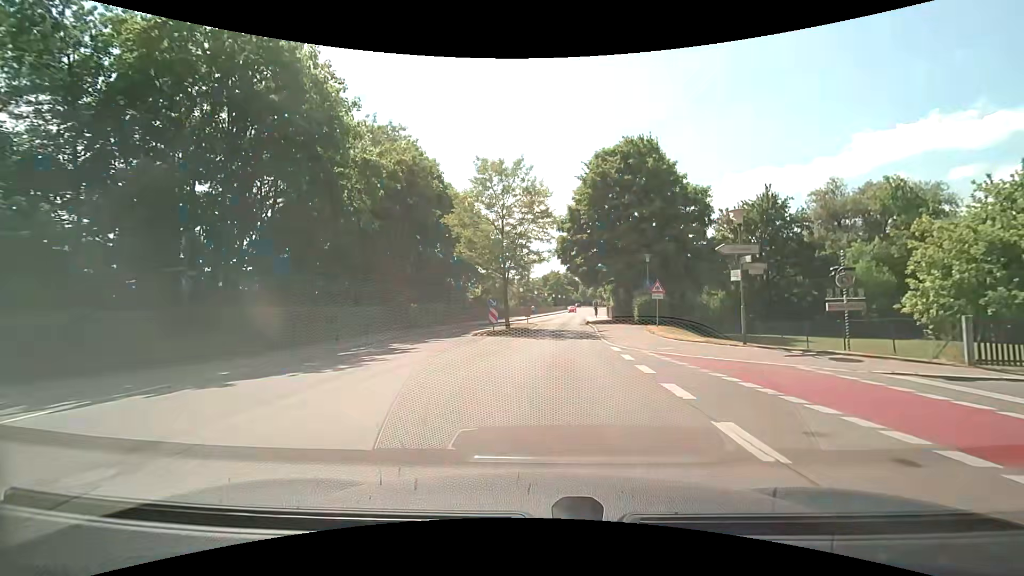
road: tertiary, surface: asphalt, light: Day
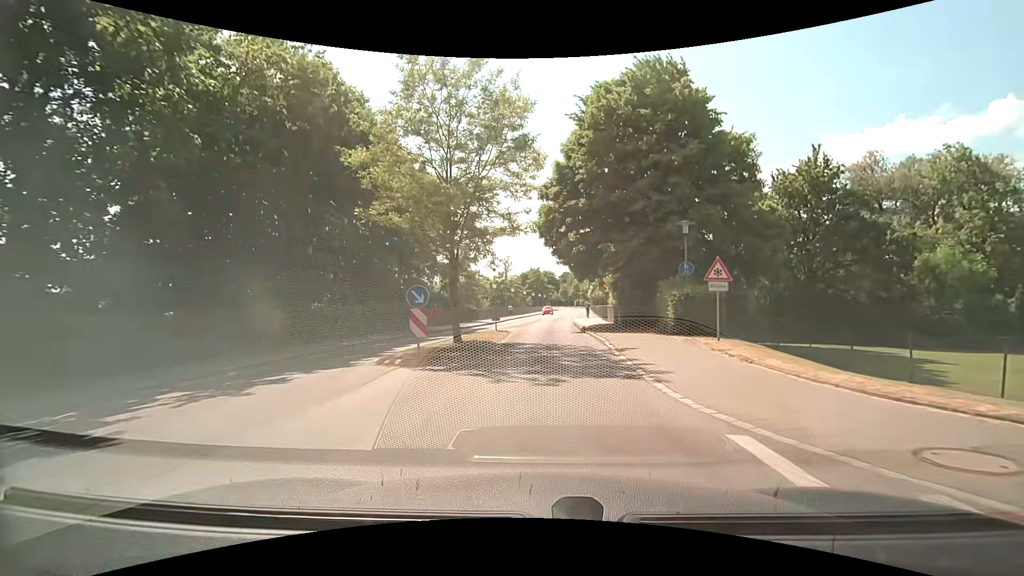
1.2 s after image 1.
(+0.1, +12.7) m; +1°
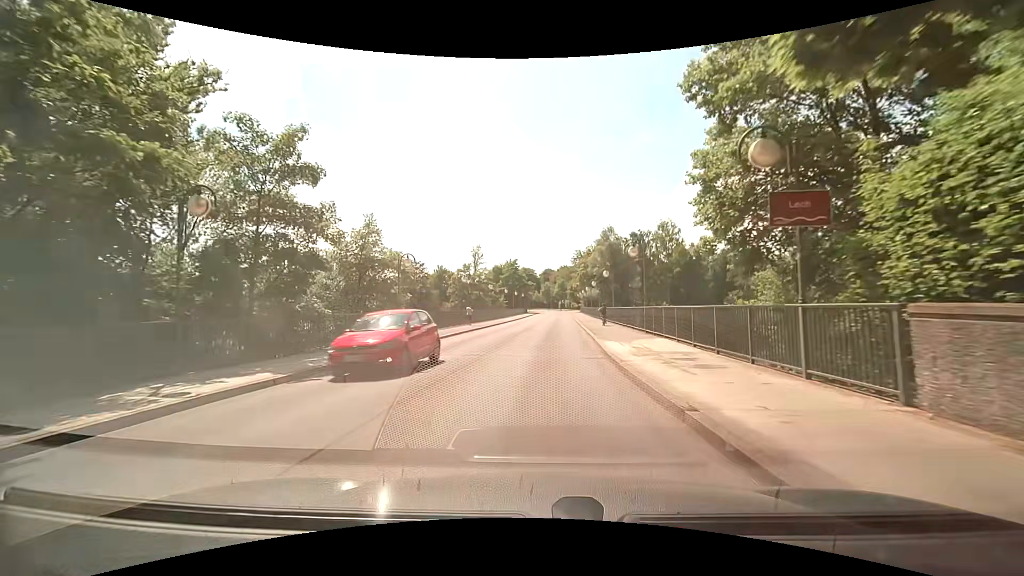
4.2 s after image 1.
(+0.6, +31.7) m; +1°
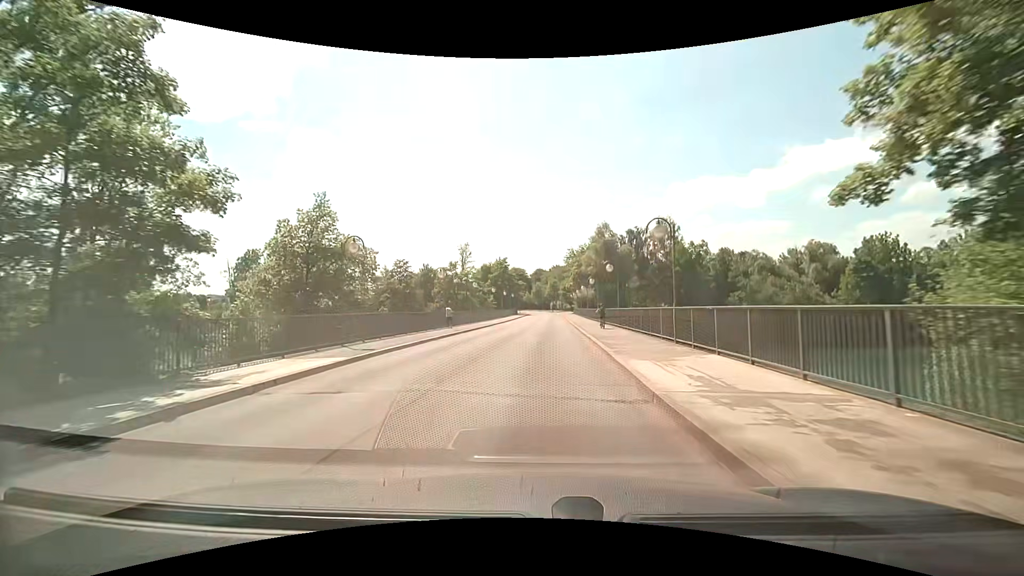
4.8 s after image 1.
(+0.2, +6.5) m; +3°
(0, +10) (0, +20) (+1, +30) (+1, +40) (+1, +50) (+1, +60) (+2, +70) (+2, +80) (+2, +90) (+3, +100) m
